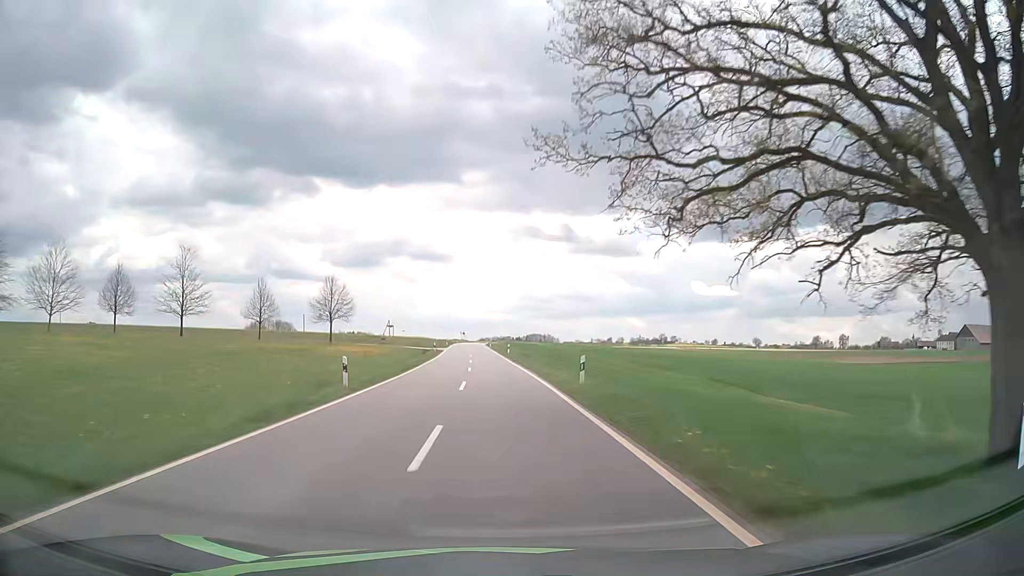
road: tertiary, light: Day
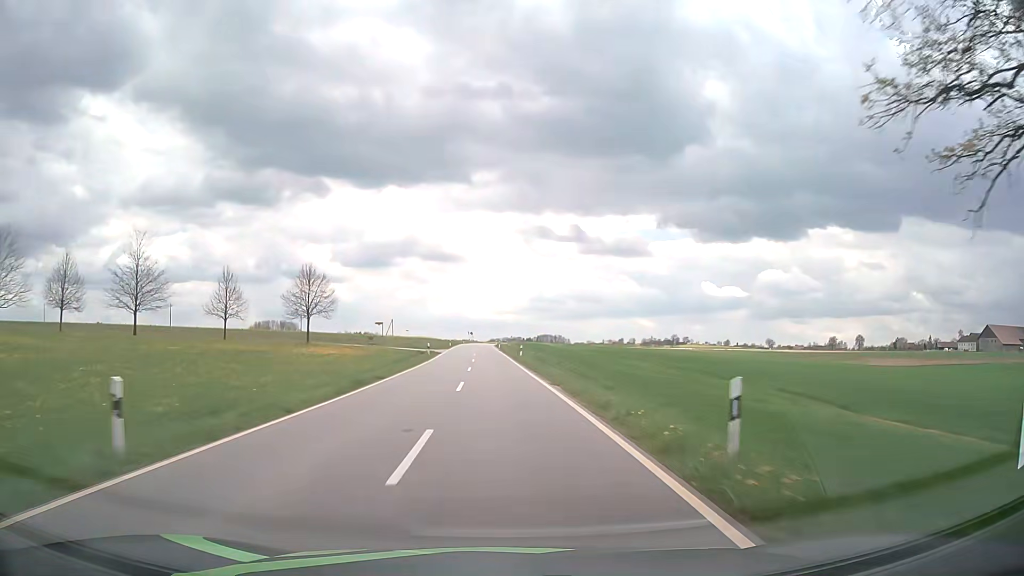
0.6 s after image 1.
(-0.1, +13.0) m; -1°
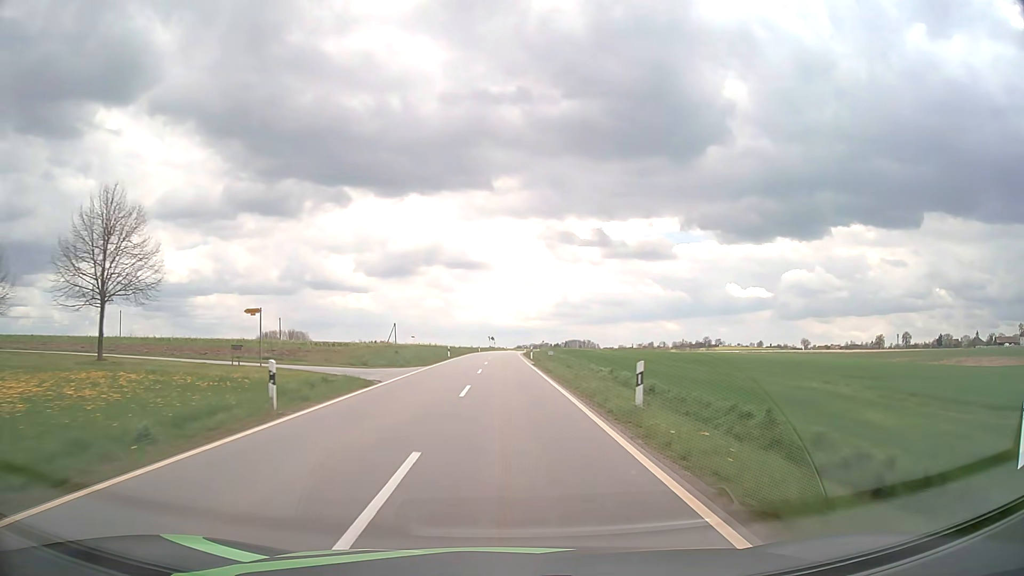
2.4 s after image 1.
(-0.9, +38.7) m; -2°
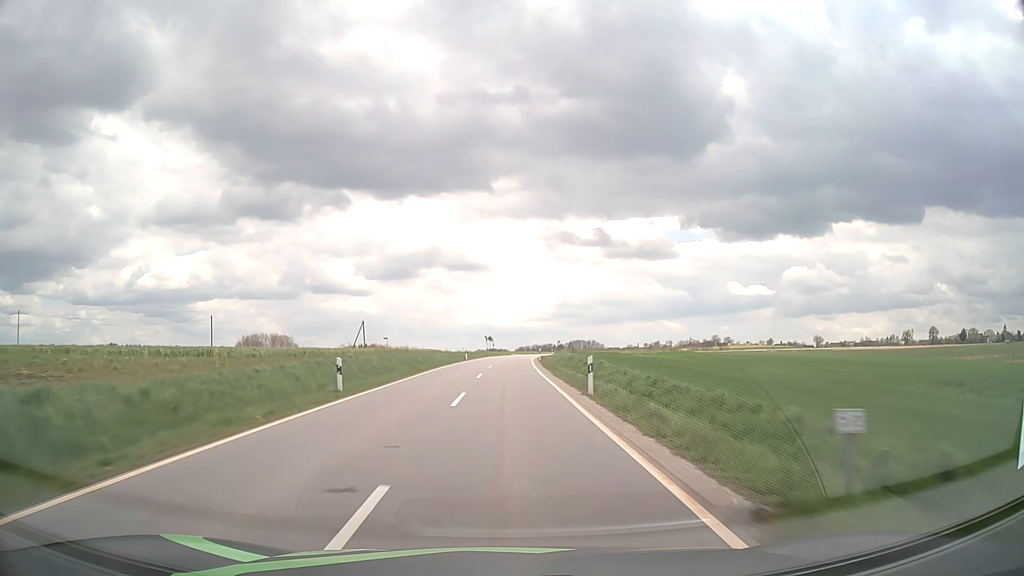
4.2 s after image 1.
(-0.1, +38.5) m; 0°
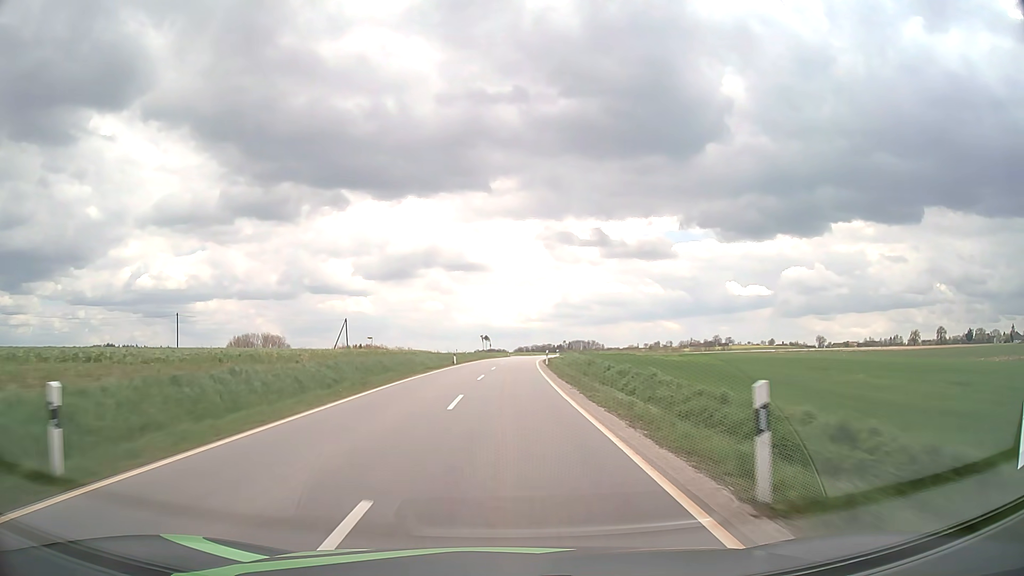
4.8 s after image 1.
(0.0, +12.8) m; 0°
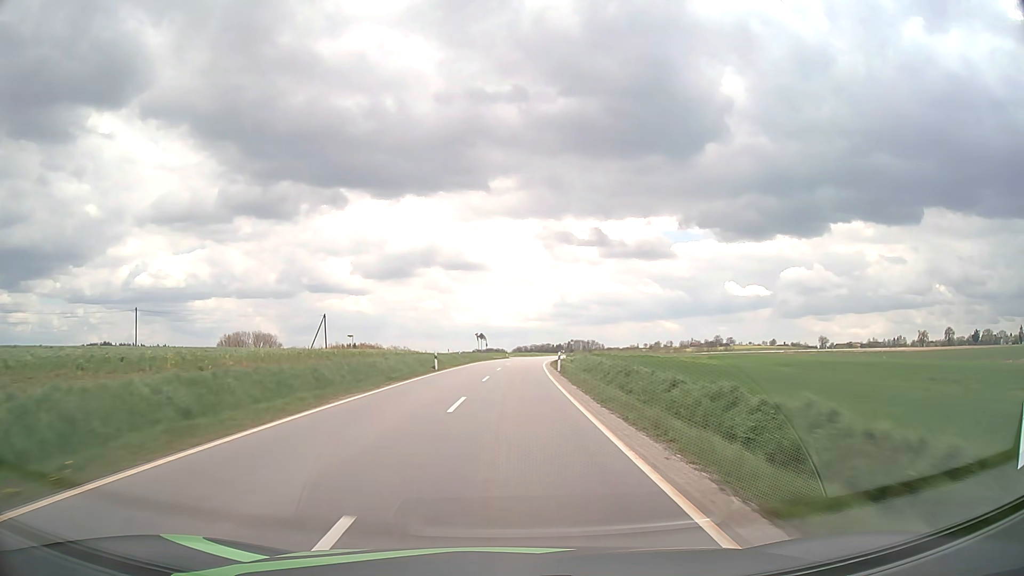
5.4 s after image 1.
(0.0, +12.8) m; 0°
